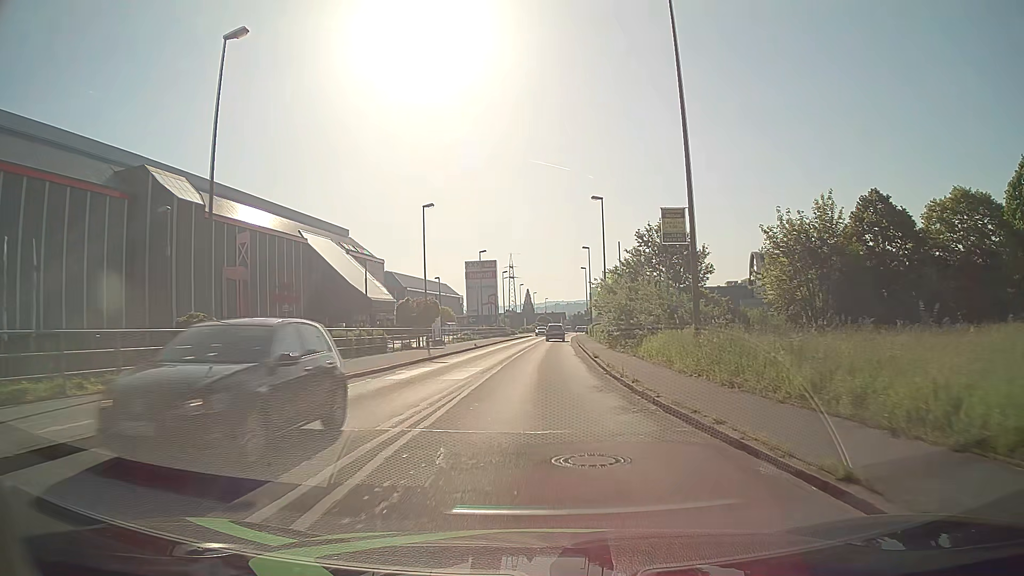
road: tertiary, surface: asphalt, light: Day
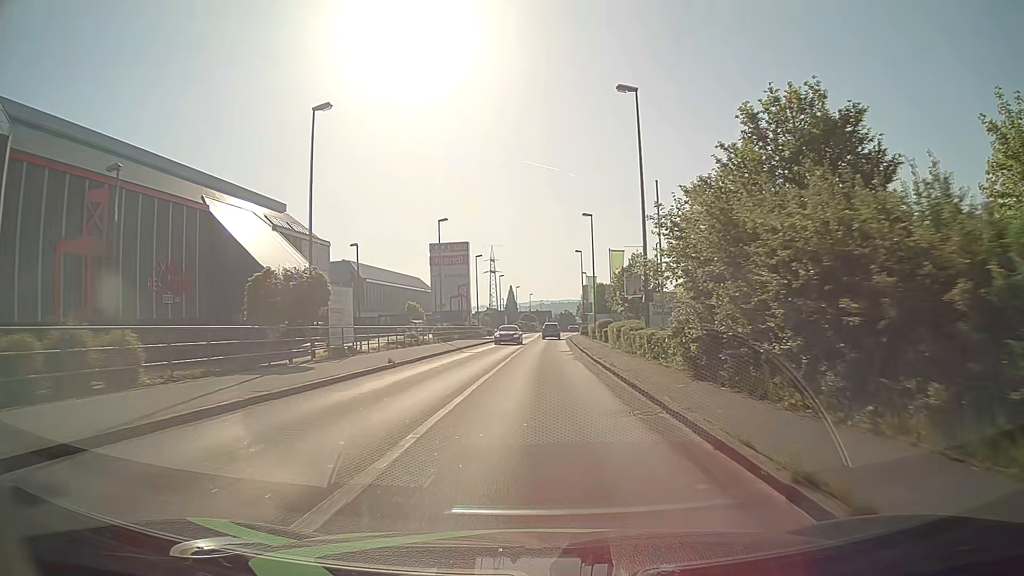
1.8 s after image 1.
(+0.2, +22.4) m; +1°
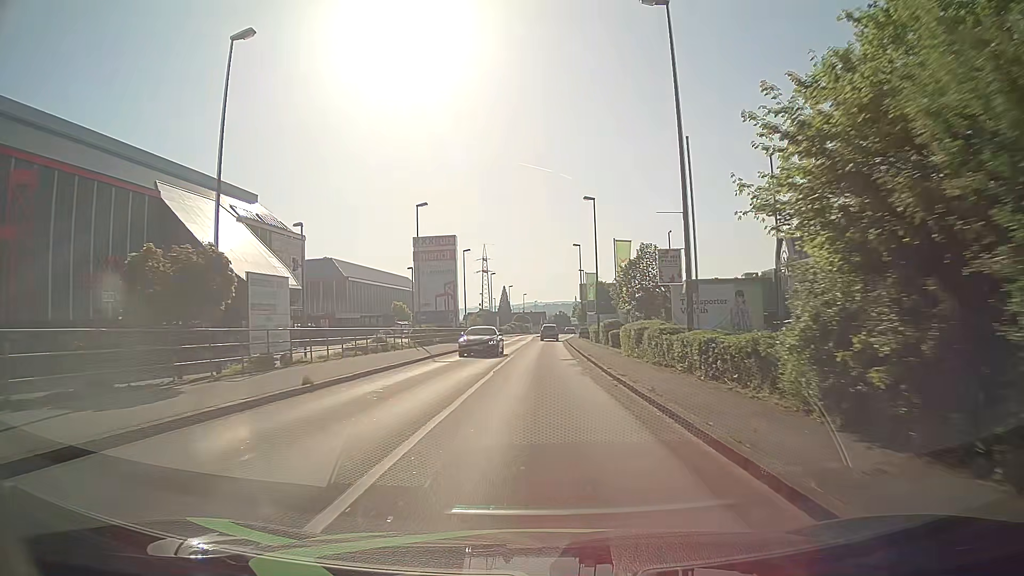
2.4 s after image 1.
(+0.1, +7.7) m; +1°
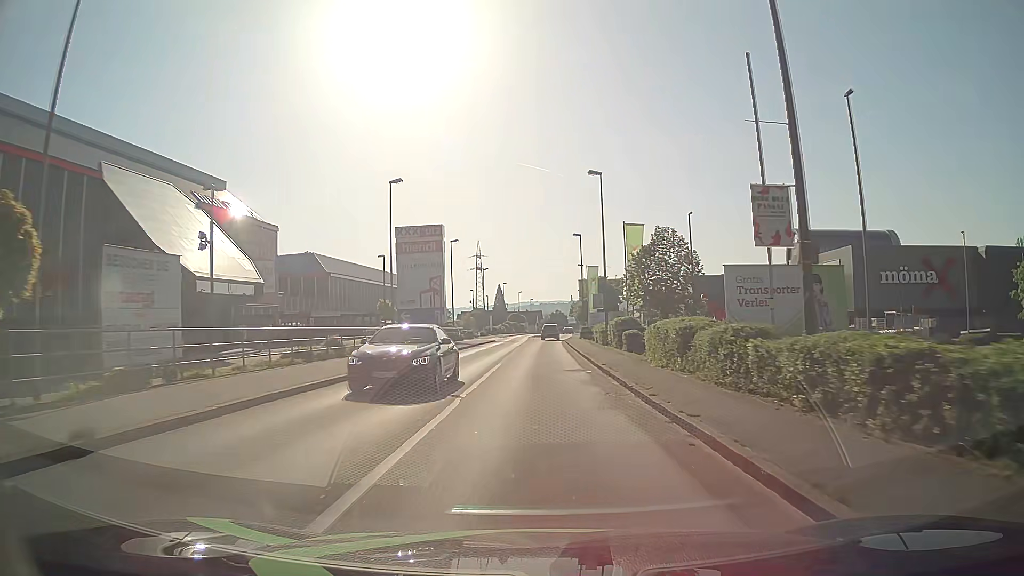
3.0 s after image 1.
(0.0, +7.8) m; 0°
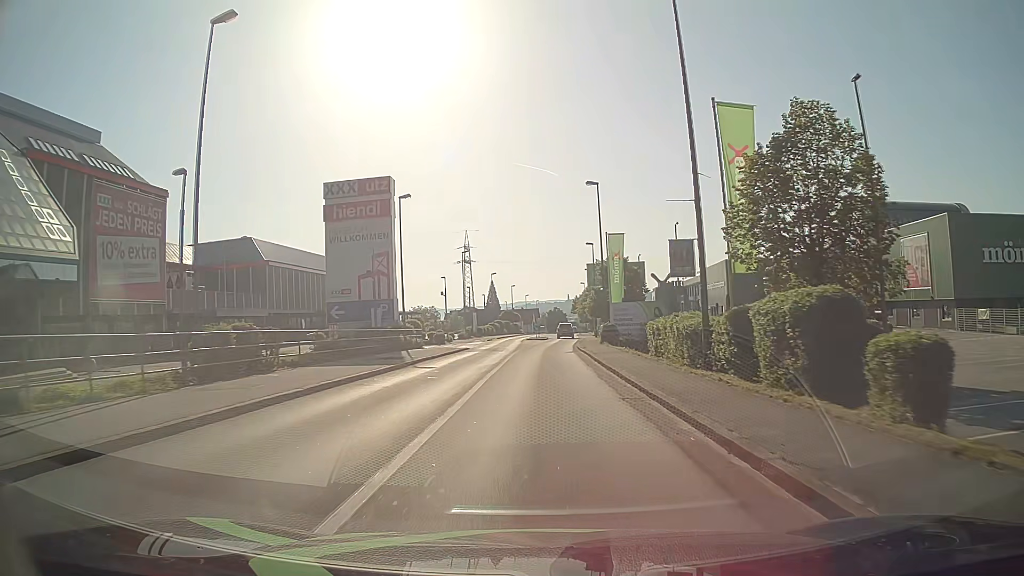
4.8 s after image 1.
(+0.1, +23.5) m; 0°
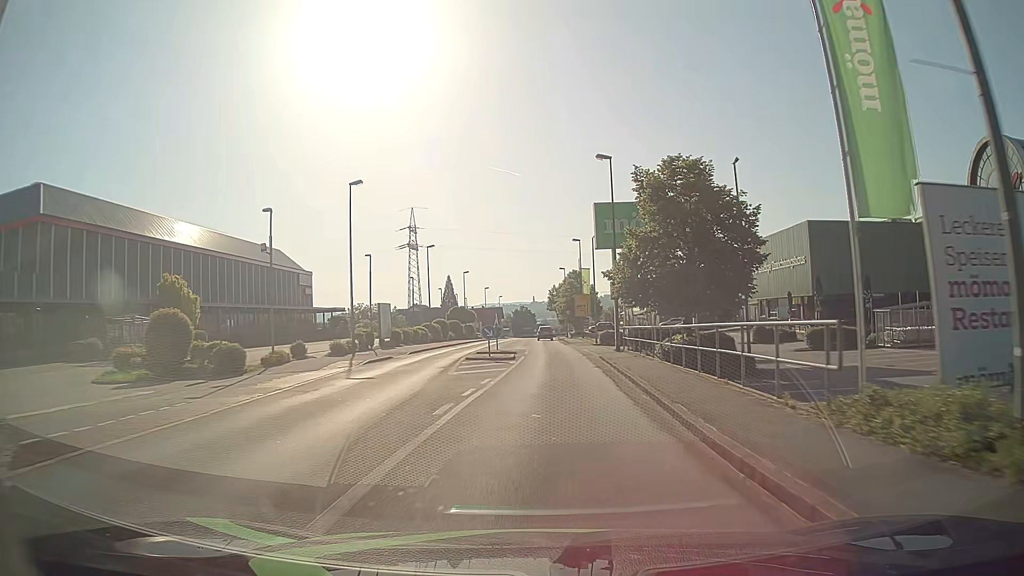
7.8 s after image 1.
(+0.4, +38.5) m; +3°
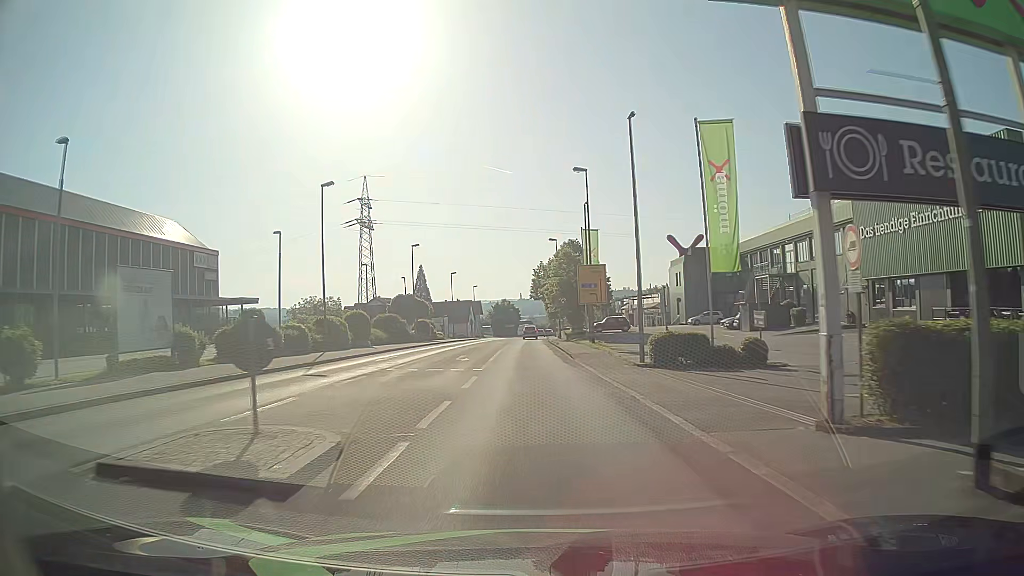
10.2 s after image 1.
(+0.9, +30.2) m; +1°
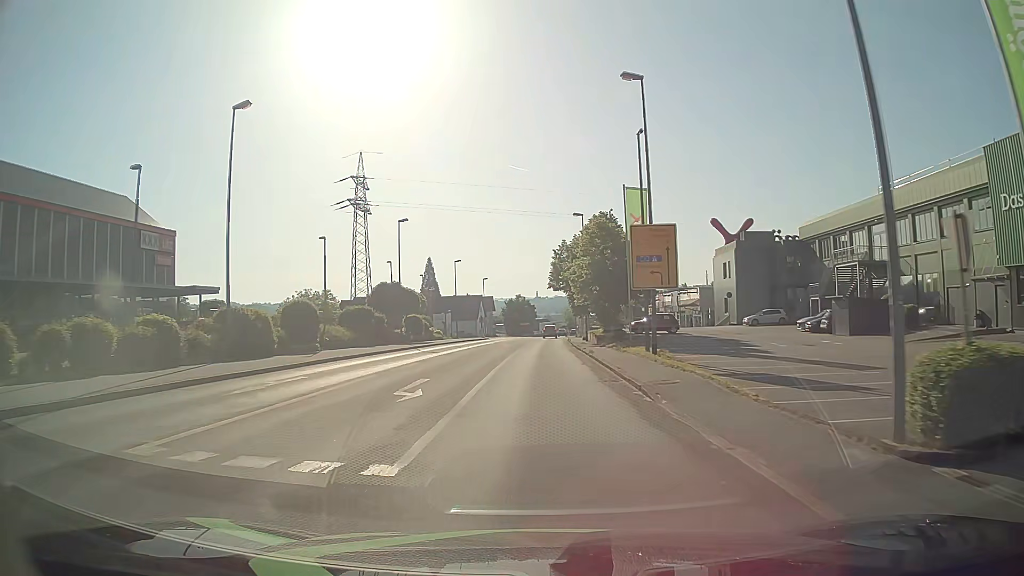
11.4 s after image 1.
(-0.2, +15.1) m; -1°
(0, +10) (0, +20) (0, +30) (0, +40) (0, +50) (+1, +60) (+1, +70) (+1, +80) (+2, +90) (+2, +100) m
